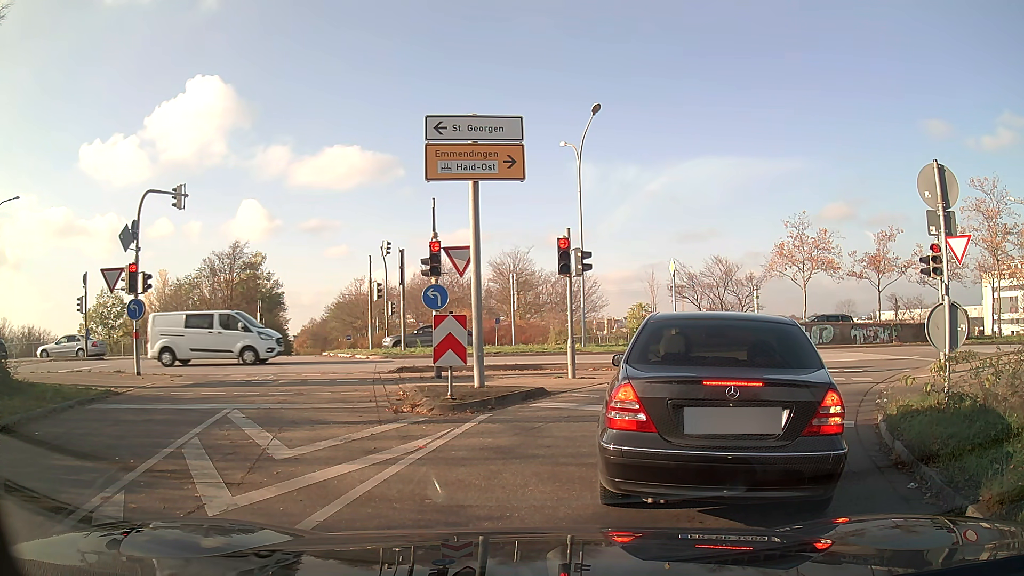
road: primary_link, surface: asphalt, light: Day
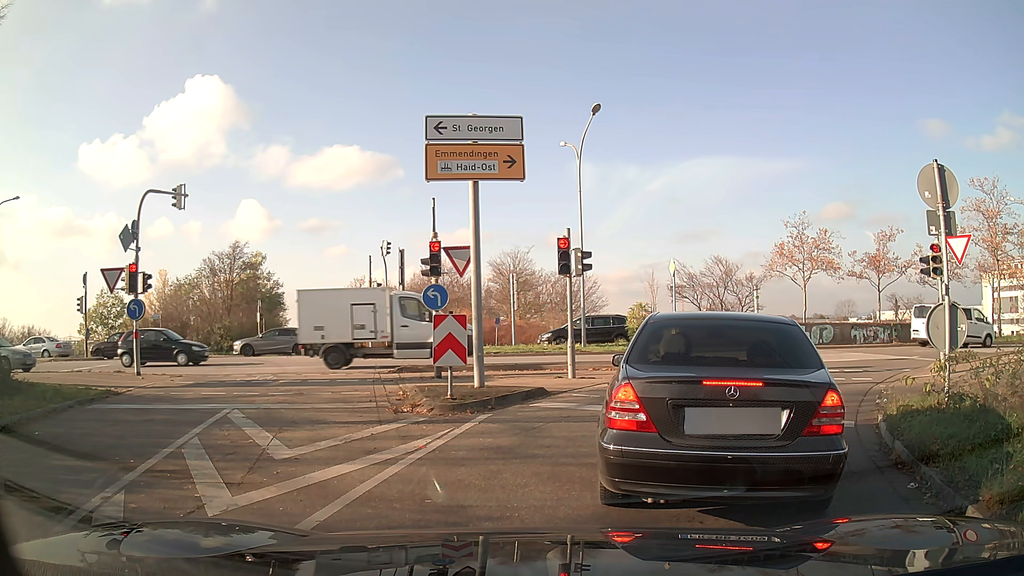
(0.0, 0.0) m; 0°
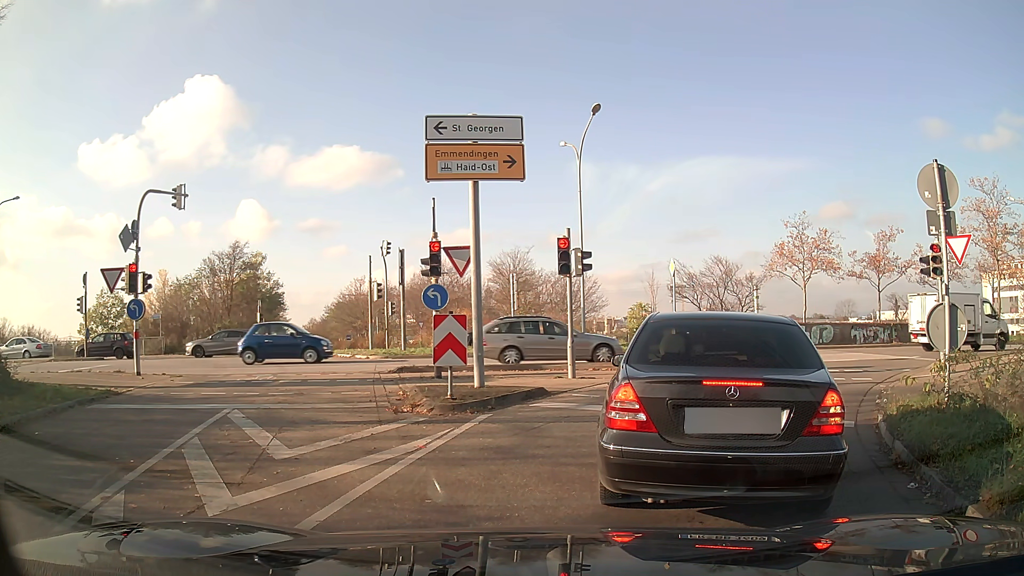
(0.0, 0.0) m; 0°
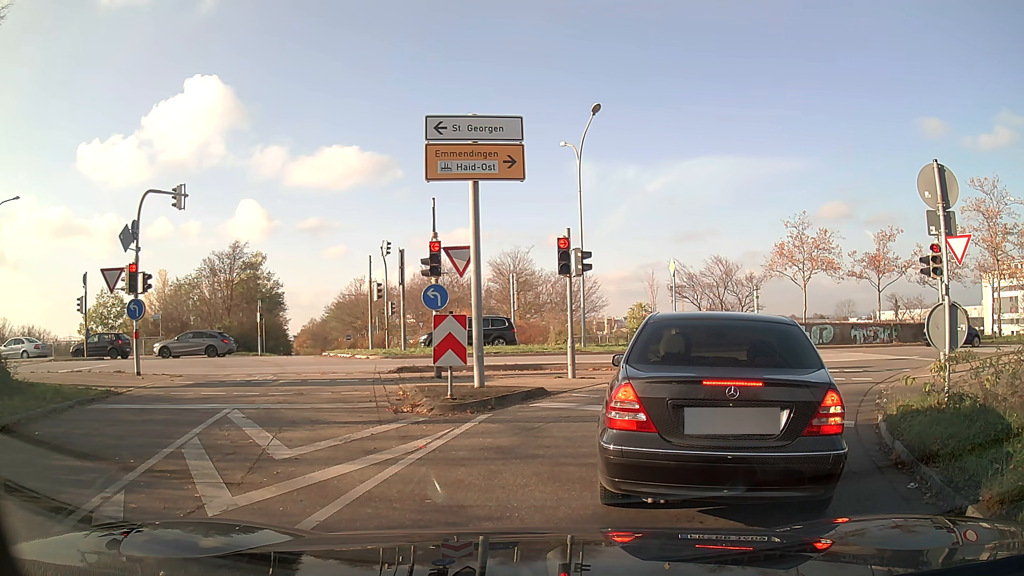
(0.0, 0.0) m; 0°
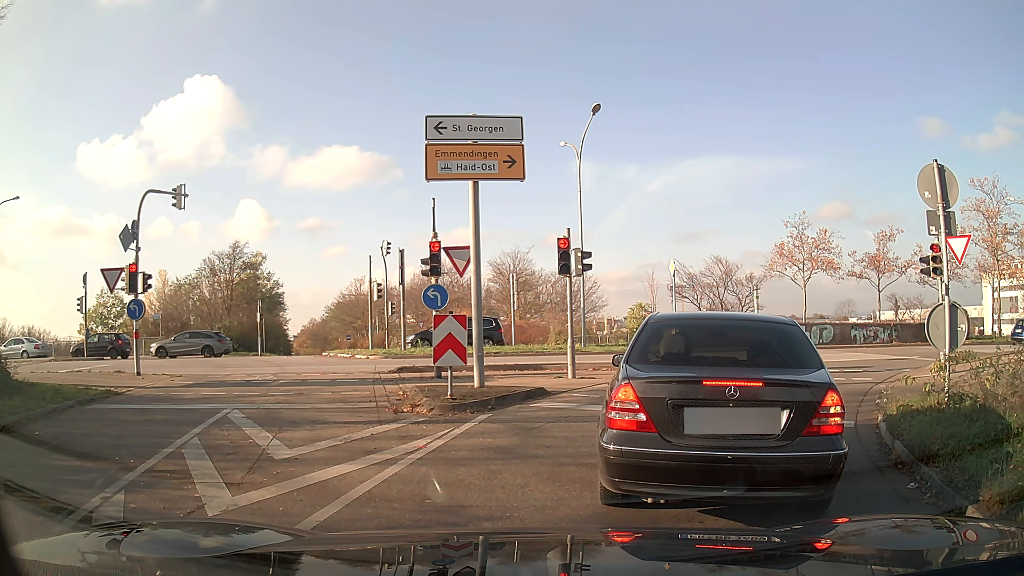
(0.0, 0.0) m; 0°
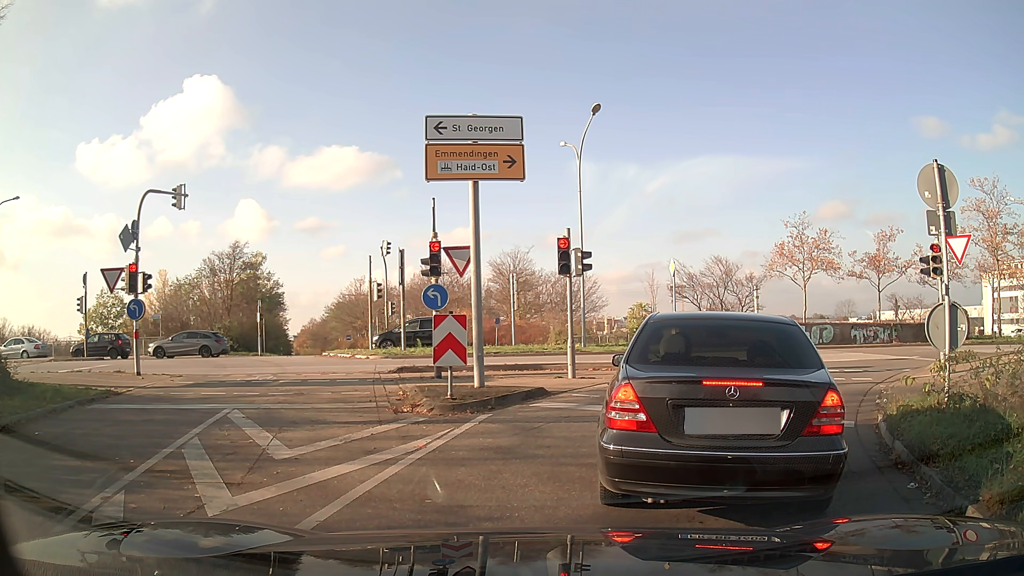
(0.0, 0.0) m; 0°
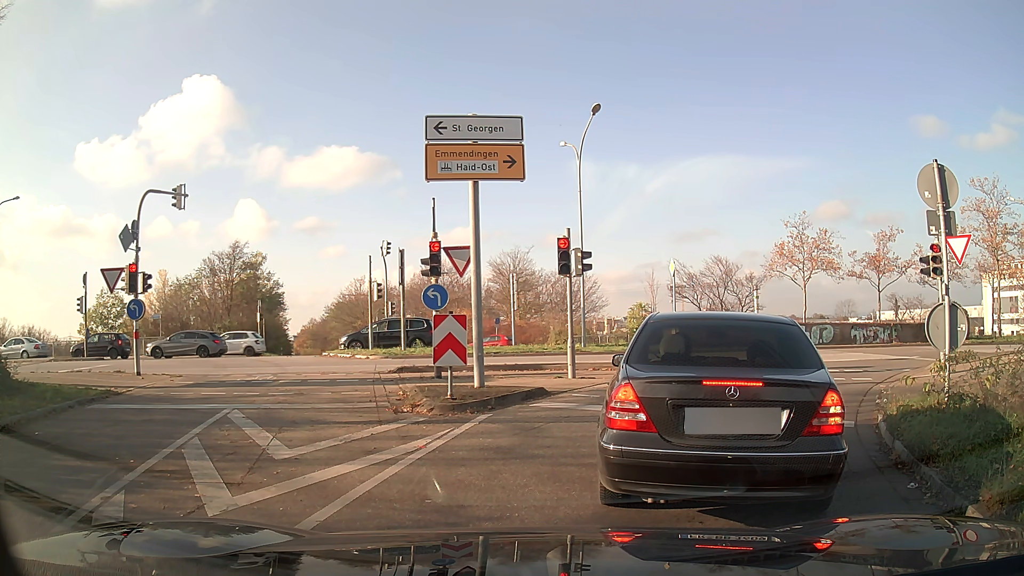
(0.0, 0.0) m; 0°
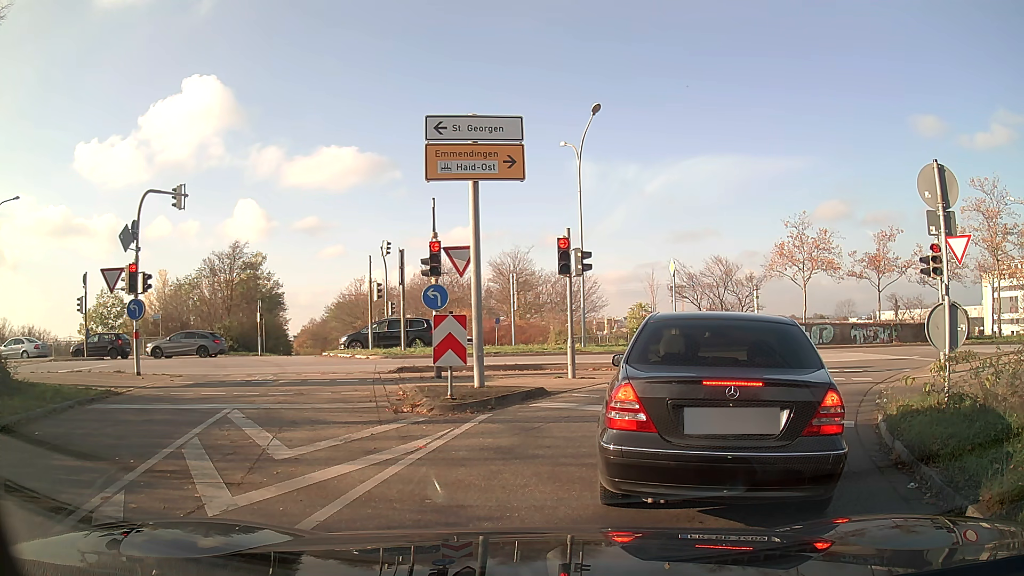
(0.0, 0.0) m; 0°
